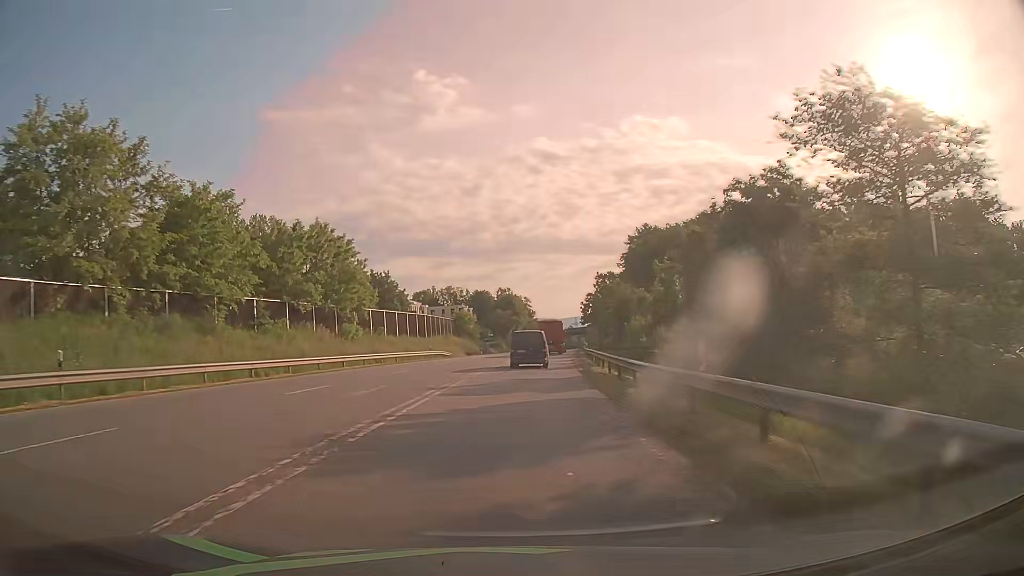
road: secondary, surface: asphalt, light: Day
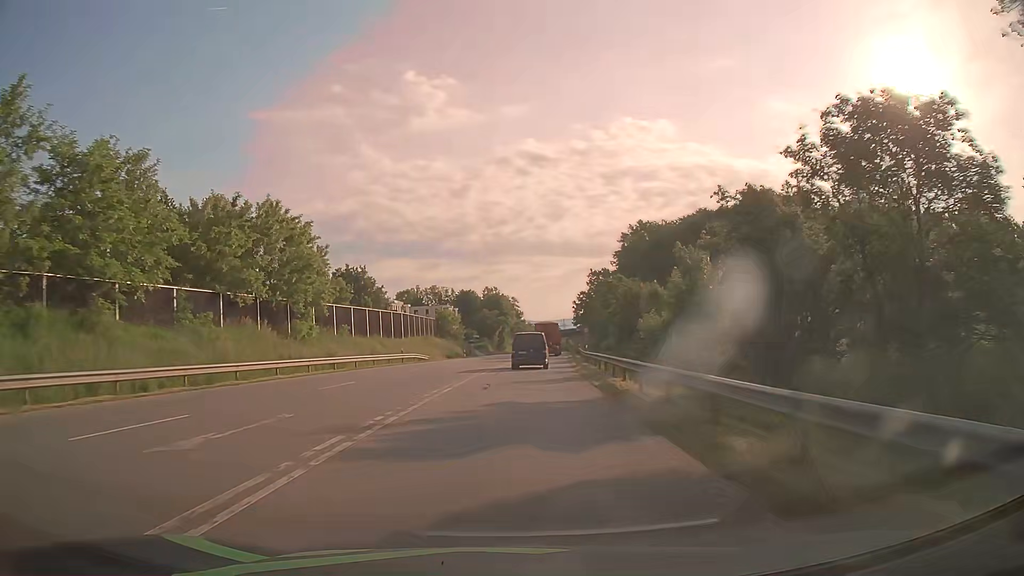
(+0.1, +9.3) m; +1°
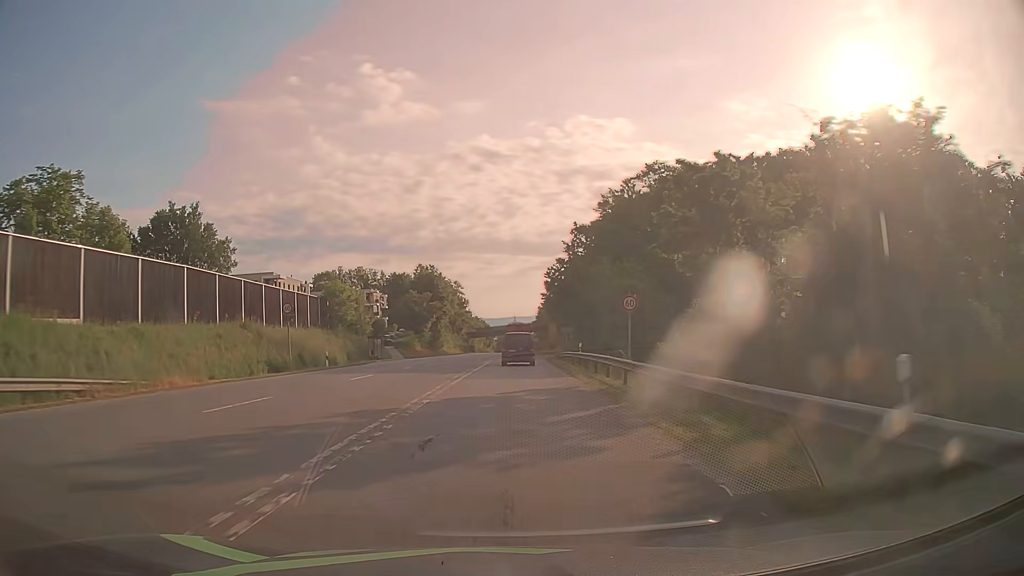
(+1.9, +46.3) m; +4°
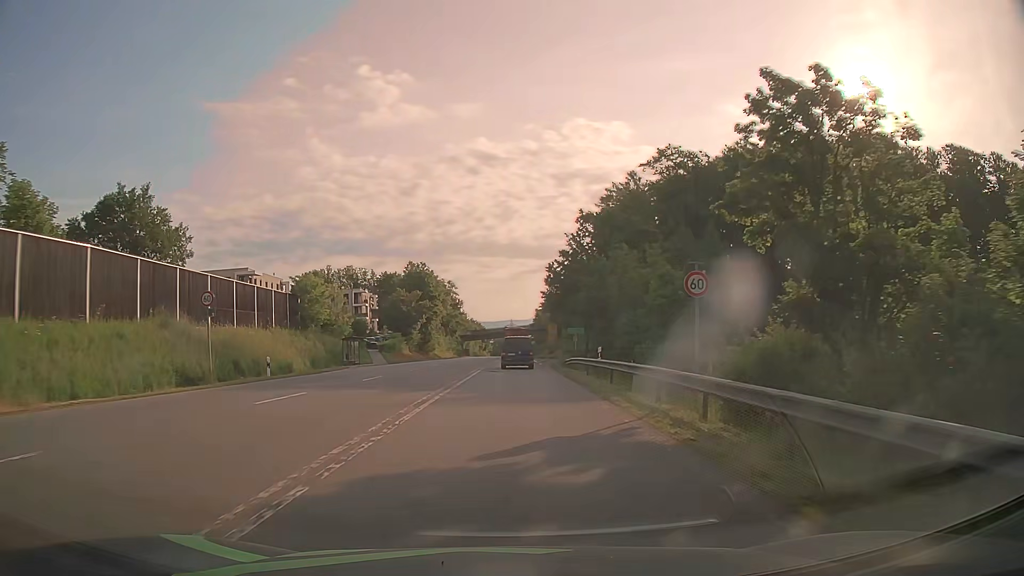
(0.0, +9.2) m; 0°
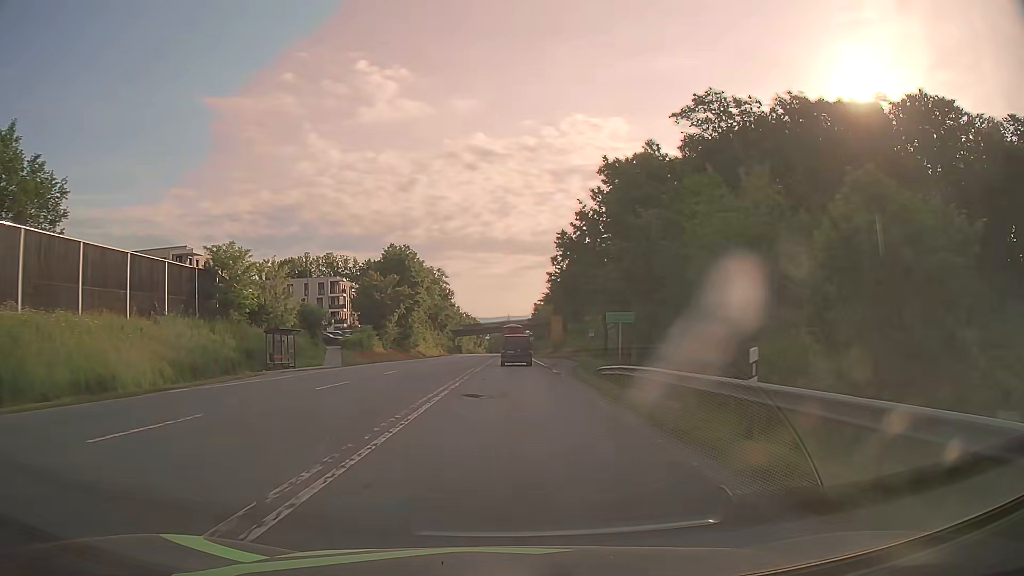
(0.0, +18.4) m; 0°
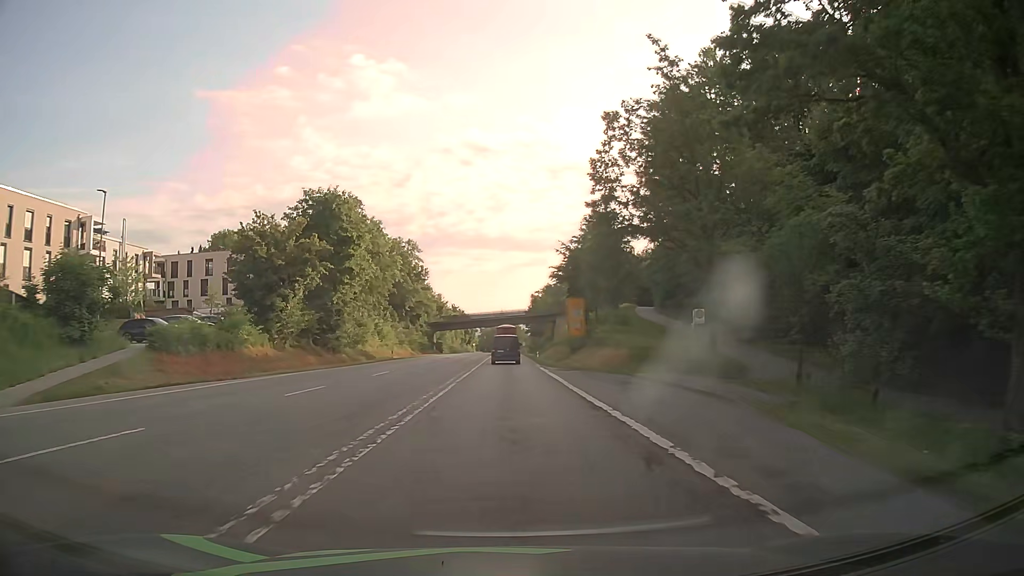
(+0.2, +36.7) m; 0°
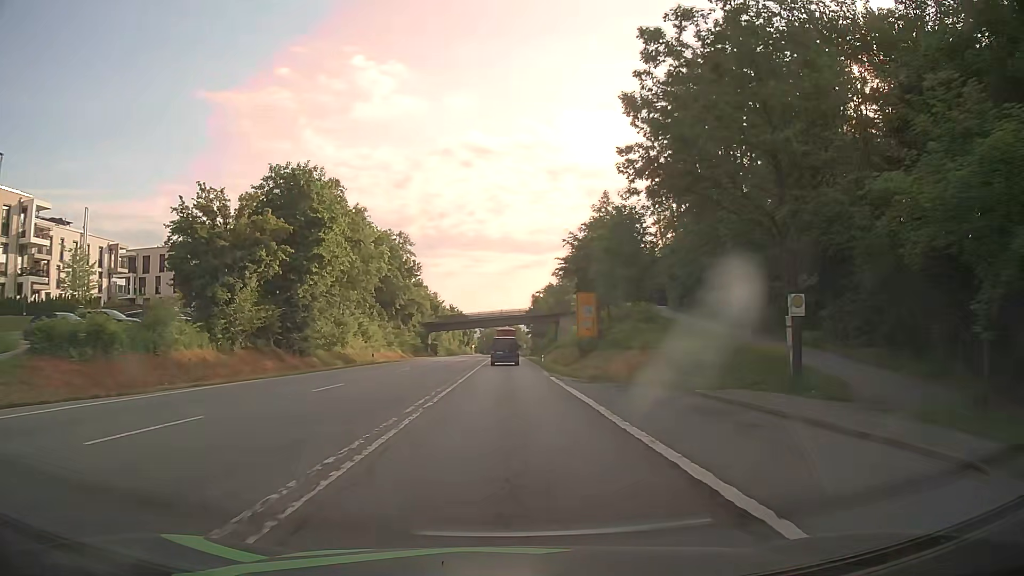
(0.0, +9.2) m; 0°
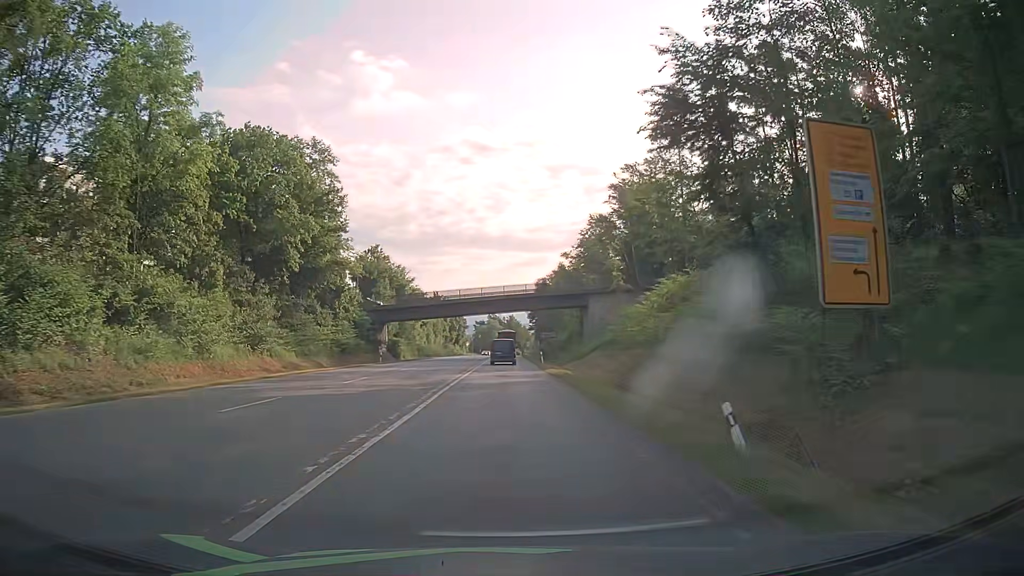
(+0.3, +45.9) m; +1°
(0, +10) (0, +20) (0, +30) (0, +40) (0, +50) (0, +60) (0, +70) (0, +80) (0, +90) (0, +100) m
